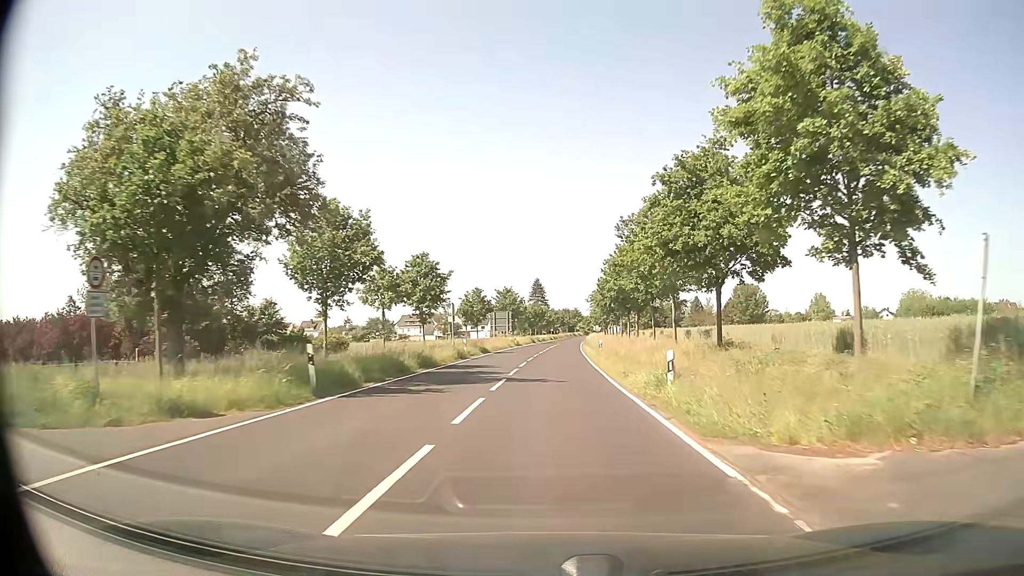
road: secondary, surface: asphalt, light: Day
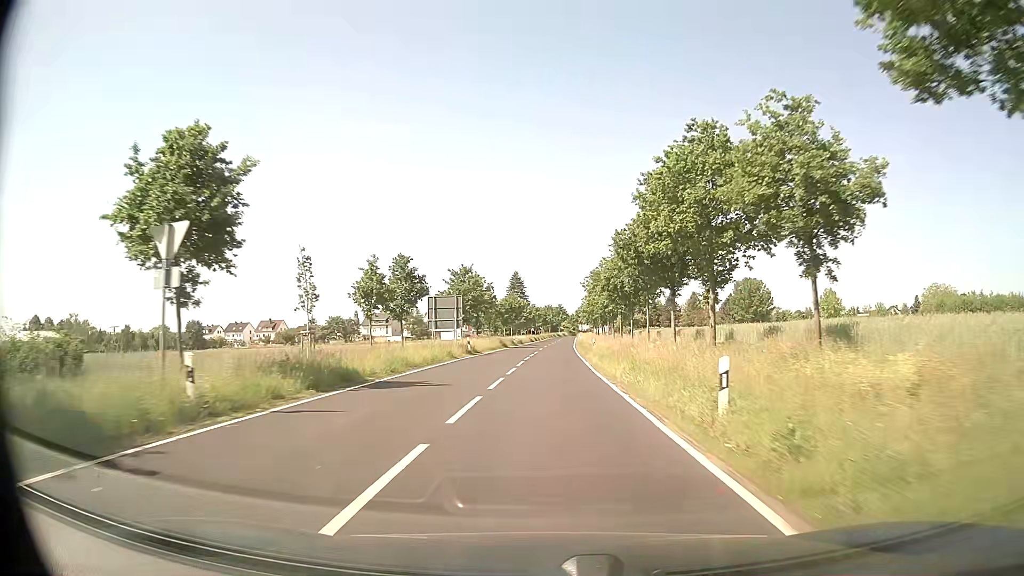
(+0.6, +30.4) m; +2°
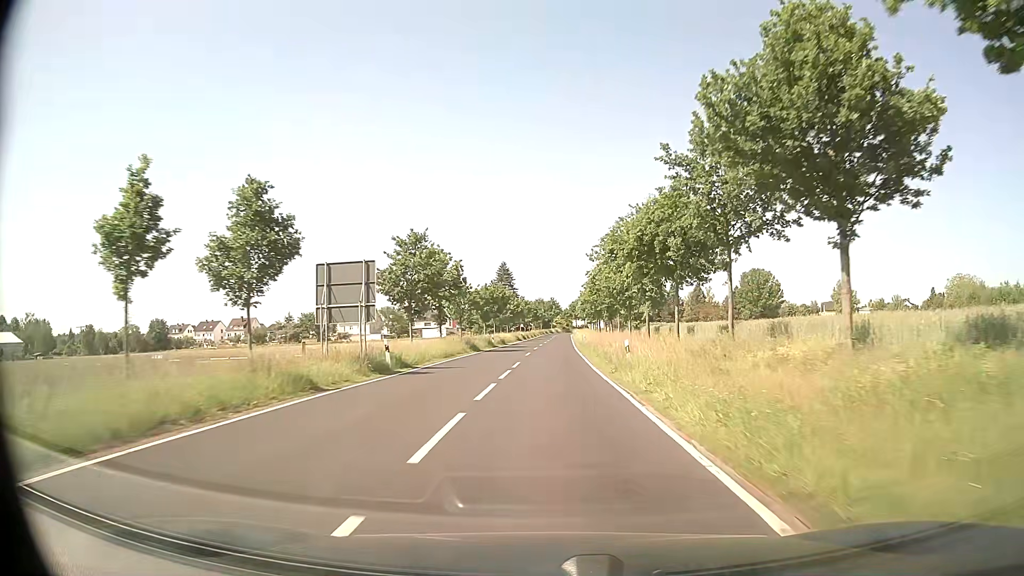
(+0.1, +21.3) m; +1°
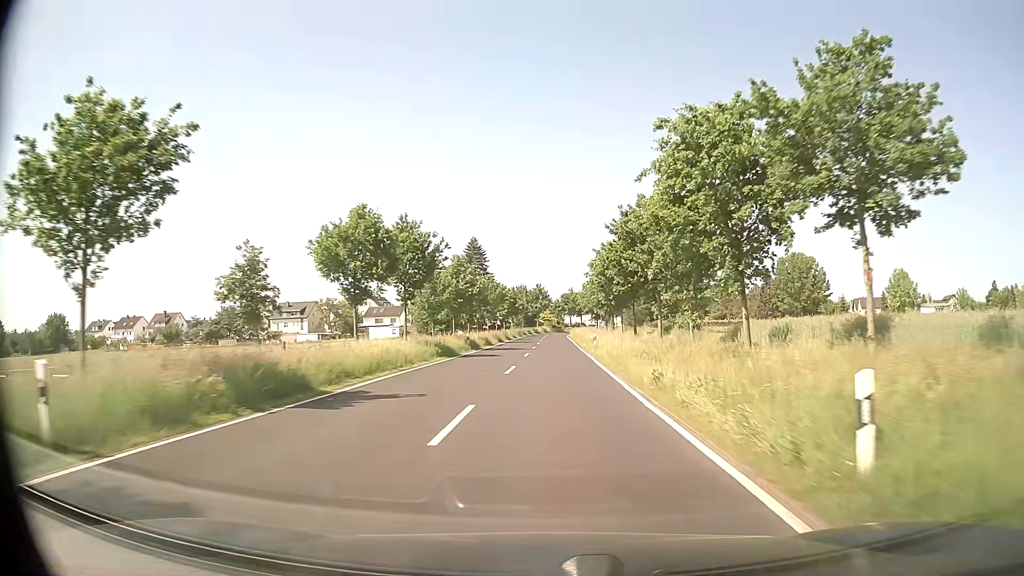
(+0.8, +53.2) m; +1°
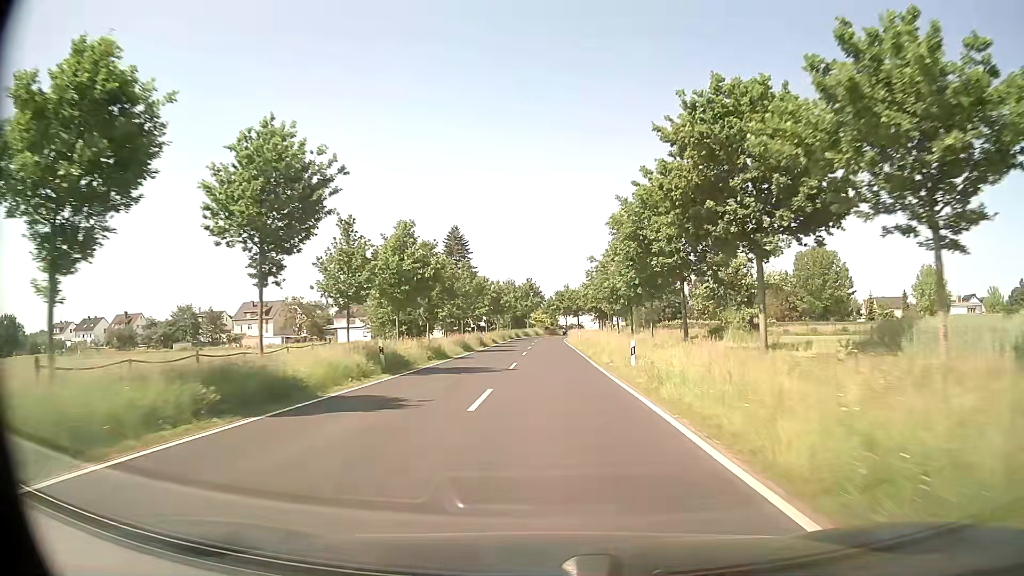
(+0.1, +20.8) m; +1°
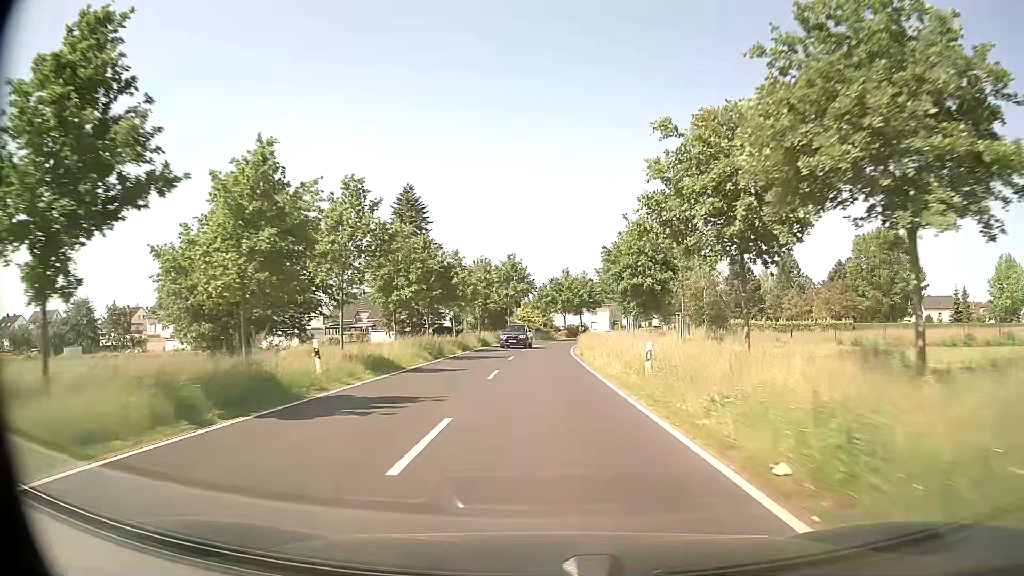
(-0.1, +40.8) m; 0°
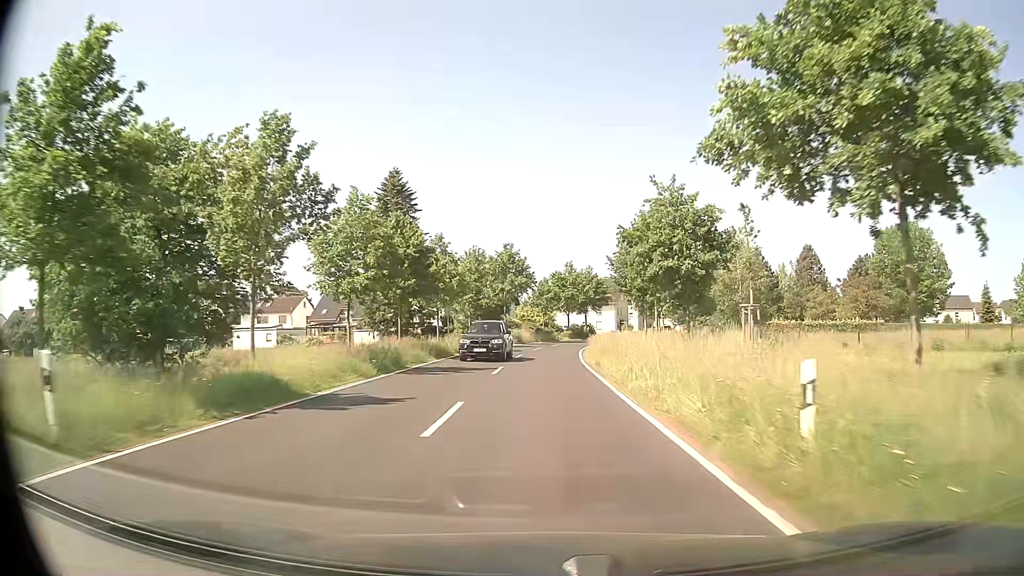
(0.0, +10.0) m; 0°
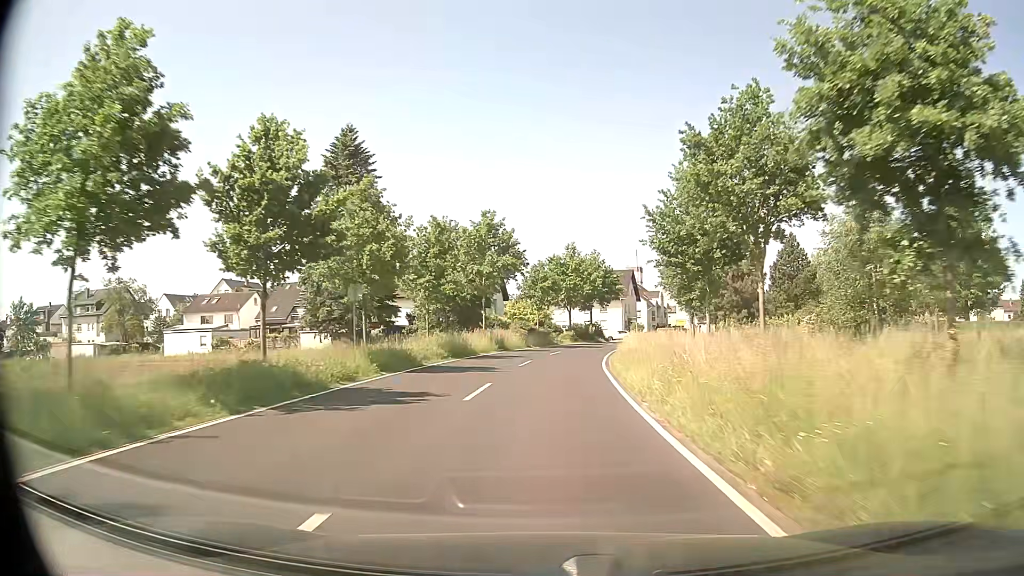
(-0.1, +19.7) m; 0°
(0, +10) (0, +20) (+1, +30) (+2, +40) (+4, +50) (+6, +60) (+9, +69) (+12, +79) (+15, +88) (+18, +98) m
